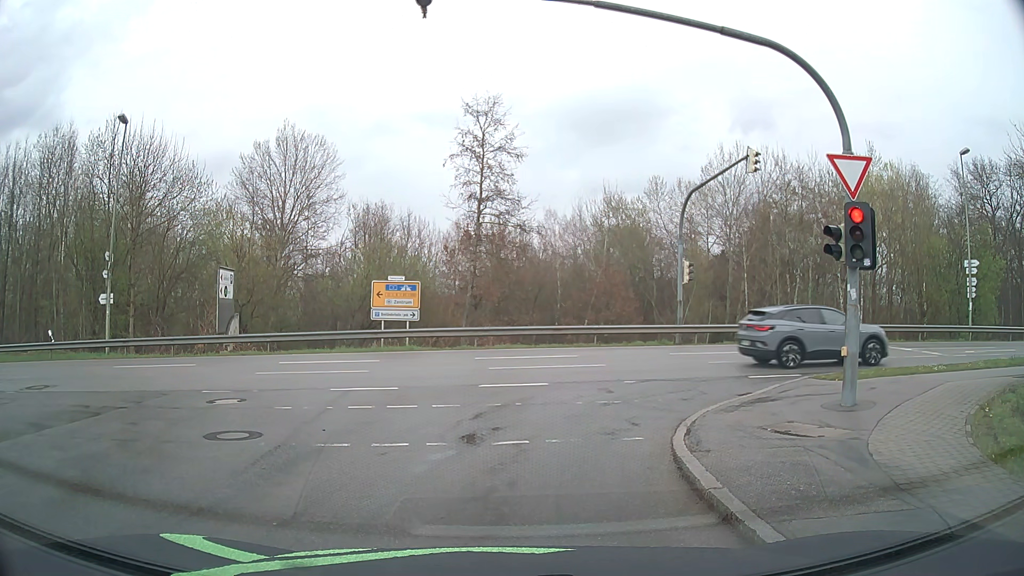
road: residential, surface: asphalt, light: Day
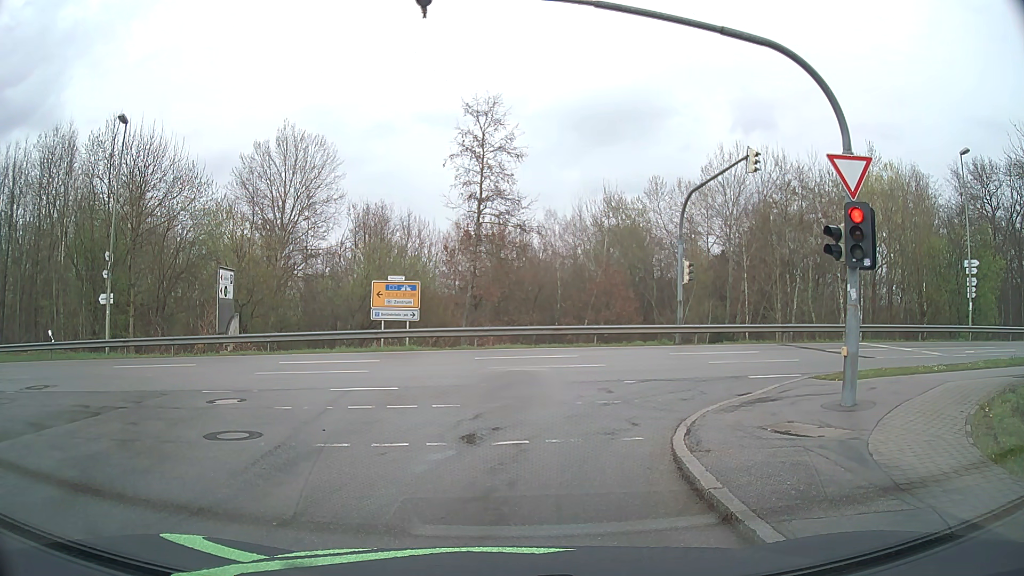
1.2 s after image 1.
(0.0, 0.0) m; 0°
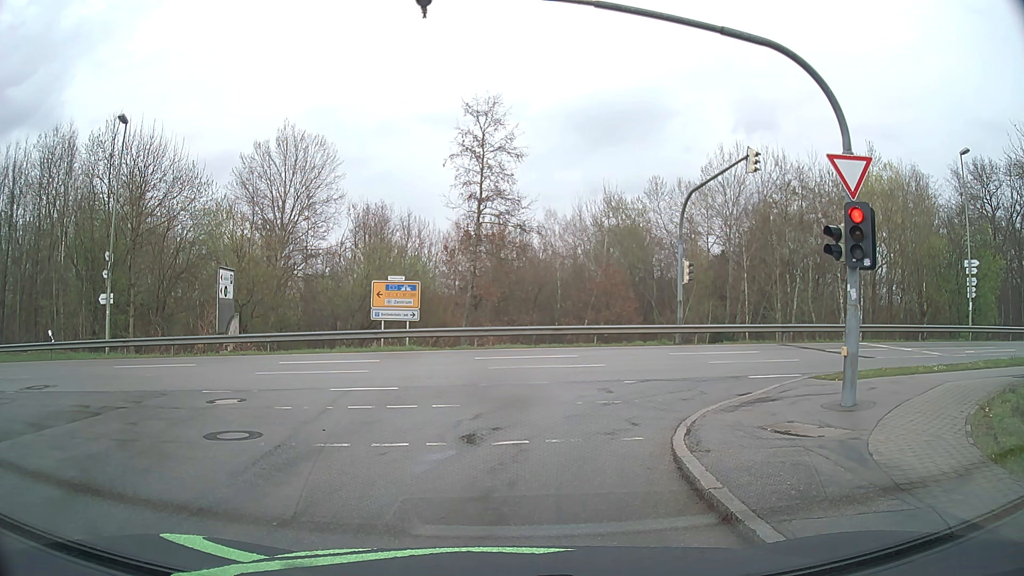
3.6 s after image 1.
(0.0, 0.0) m; 0°
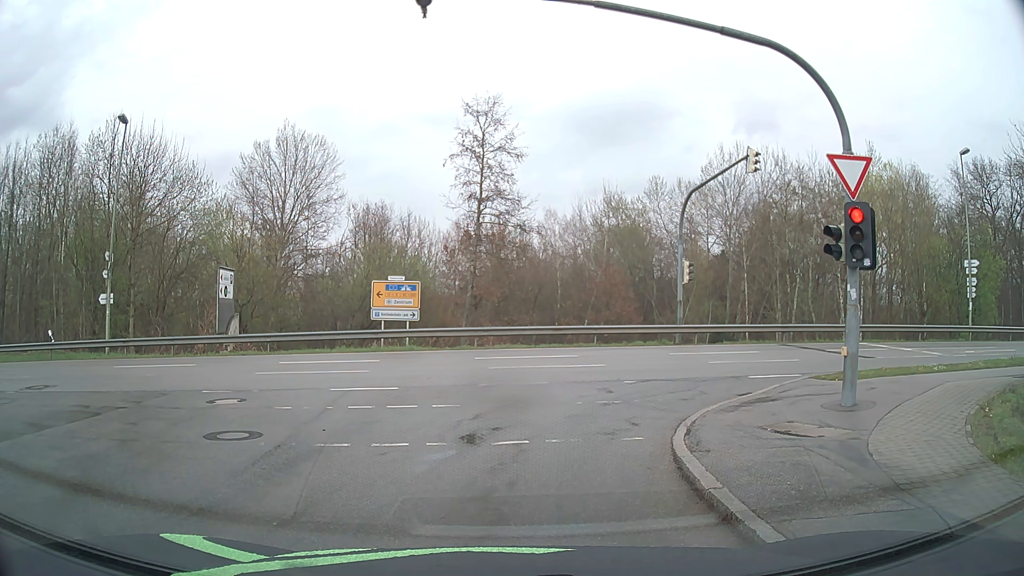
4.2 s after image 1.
(0.0, 0.0) m; 0°
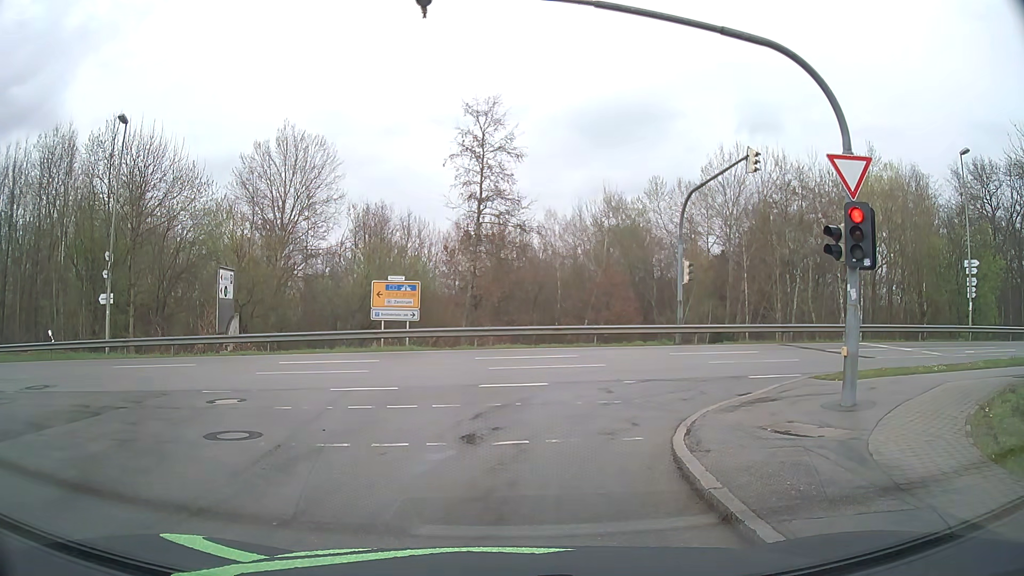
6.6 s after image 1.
(0.0, 0.0) m; 0°
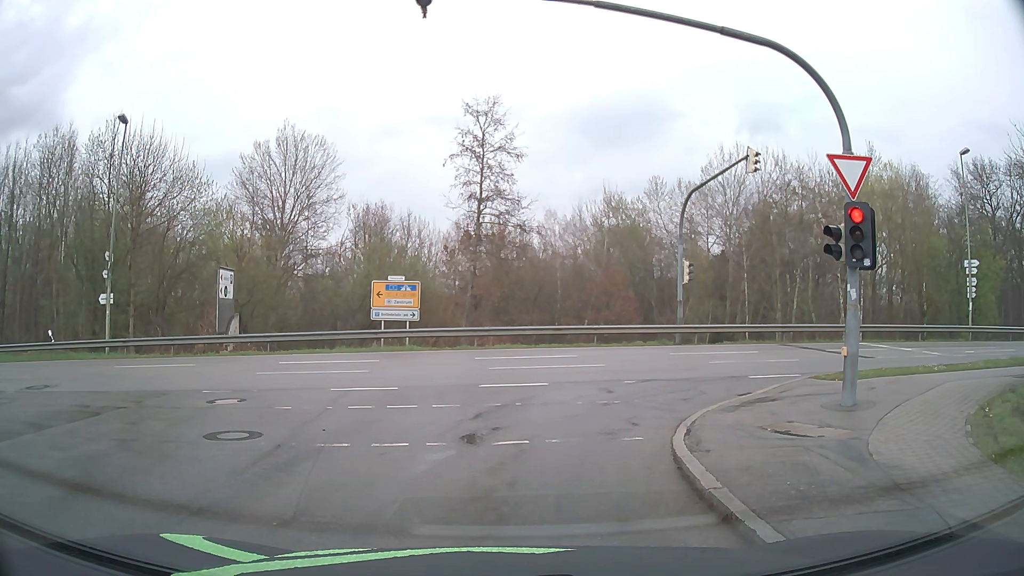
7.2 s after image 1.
(0.0, 0.0) m; 0°
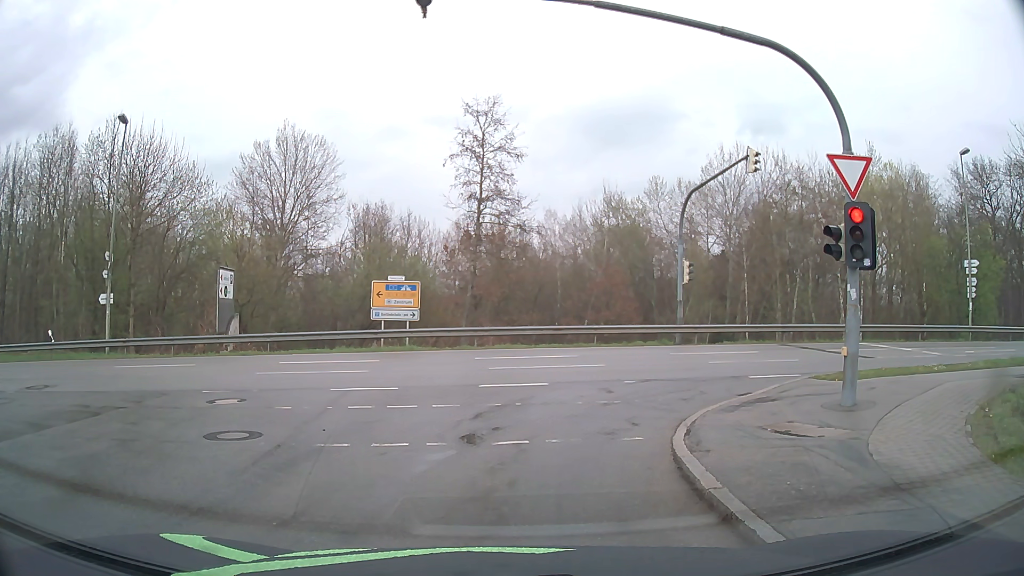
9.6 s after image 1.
(0.0, 0.0) m; 0°
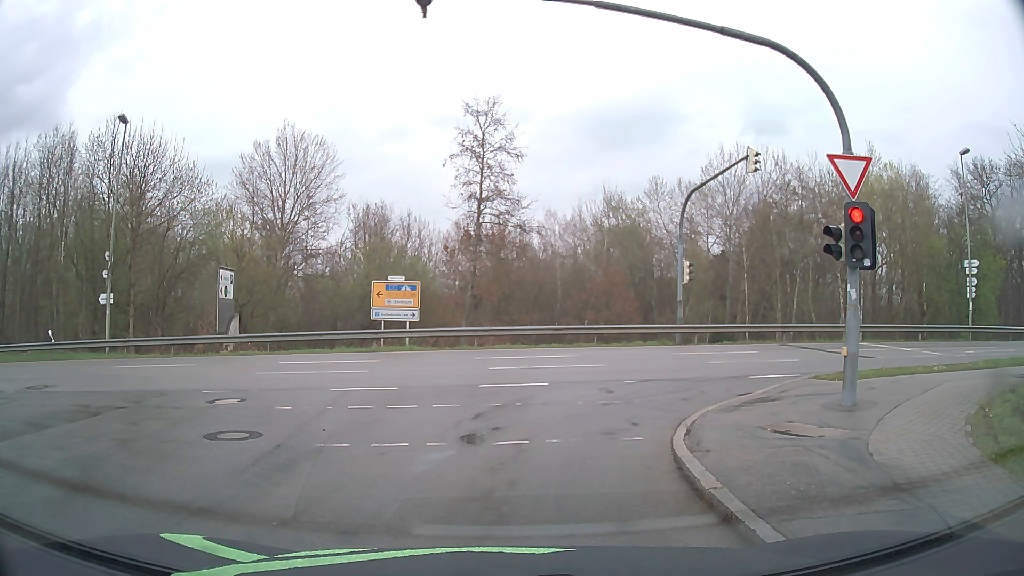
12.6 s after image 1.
(0.0, 0.0) m; 0°
(0, +10) (+5, +18) (+15, +21) (+25, +22) (+35, +22) (+45, +23) (+55, +24) (+65, +25) (+75, +26) (+85, +27) m
